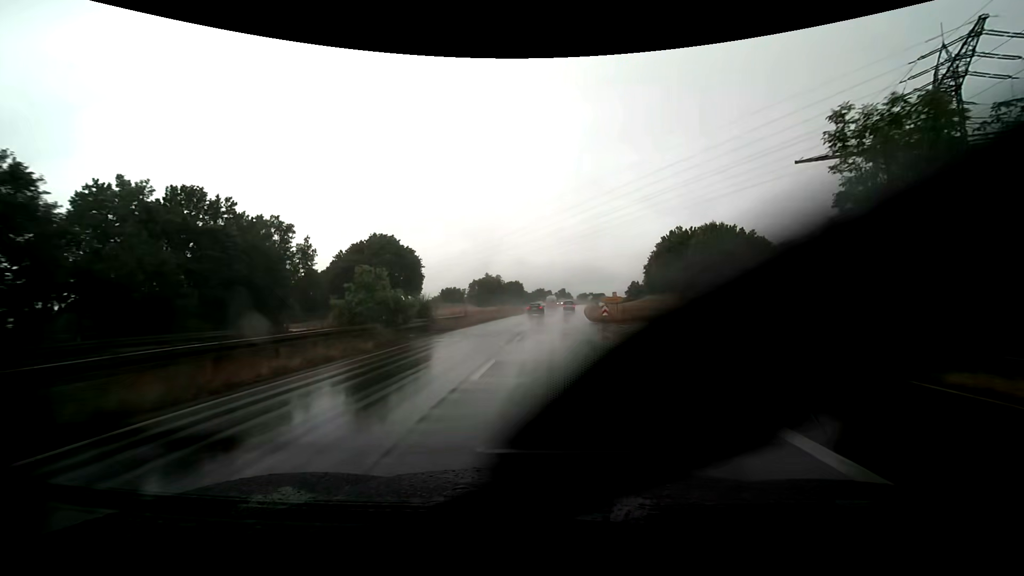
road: trunk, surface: asphalt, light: Day
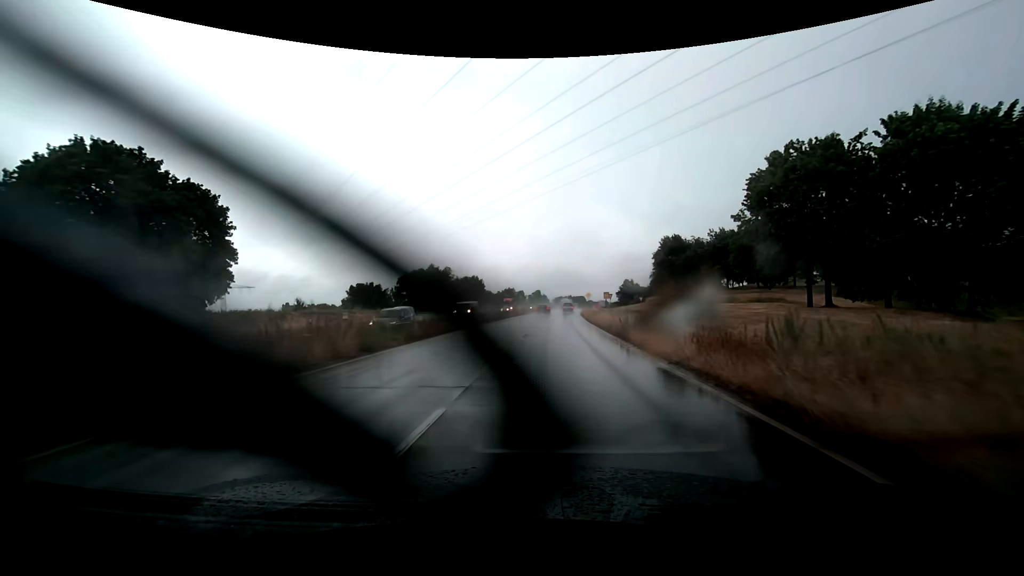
(+1.4, +51.3) m; +3°
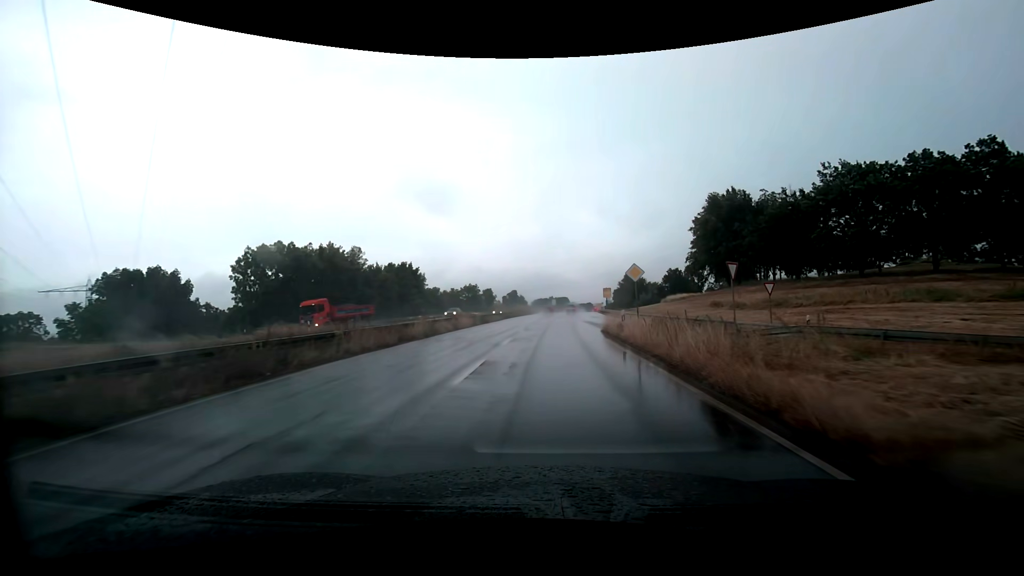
(+1.4, +47.8) m; +2°
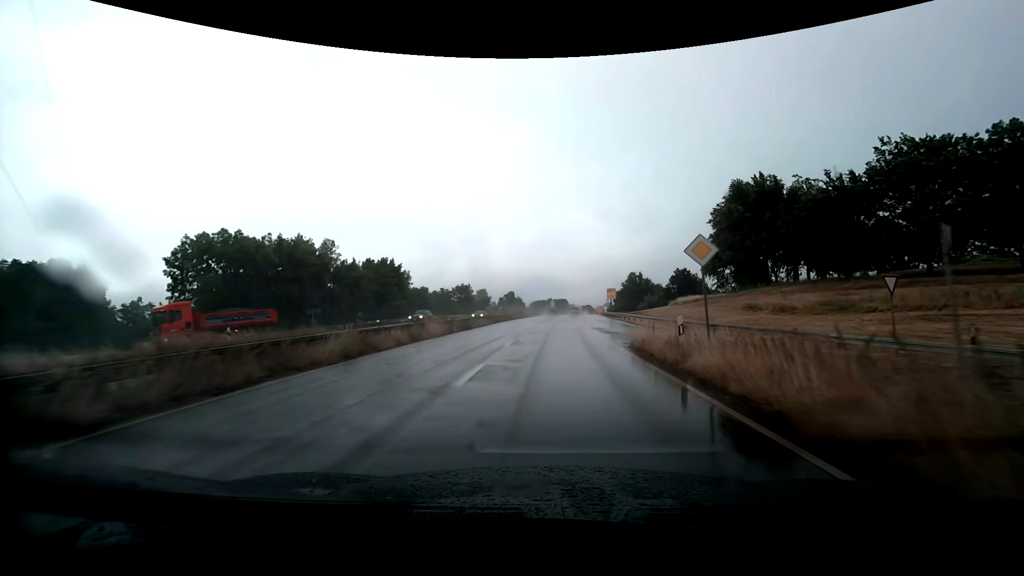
(0.0, +9.3) m; 0°
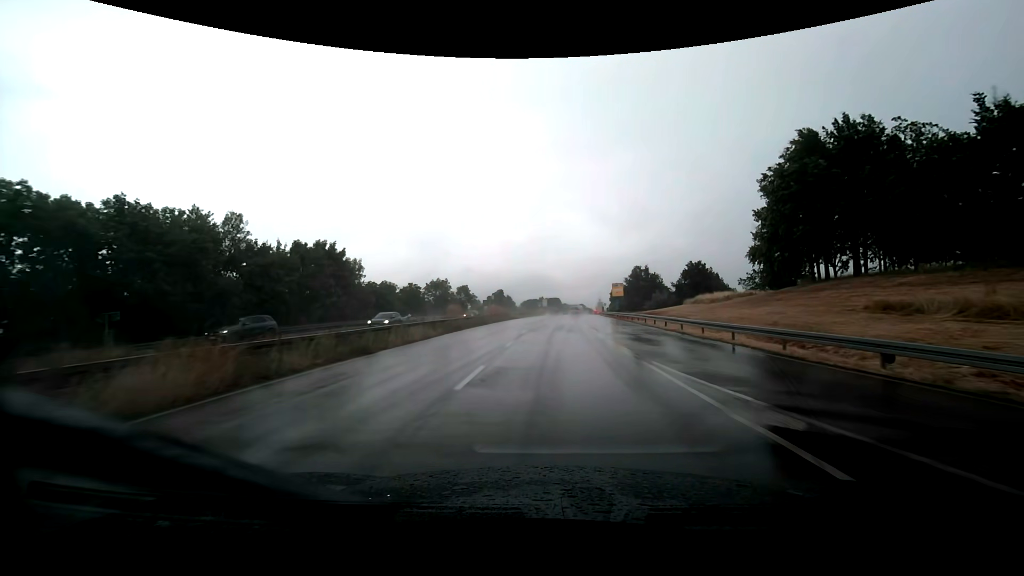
(+0.1, +18.4) m; +1°
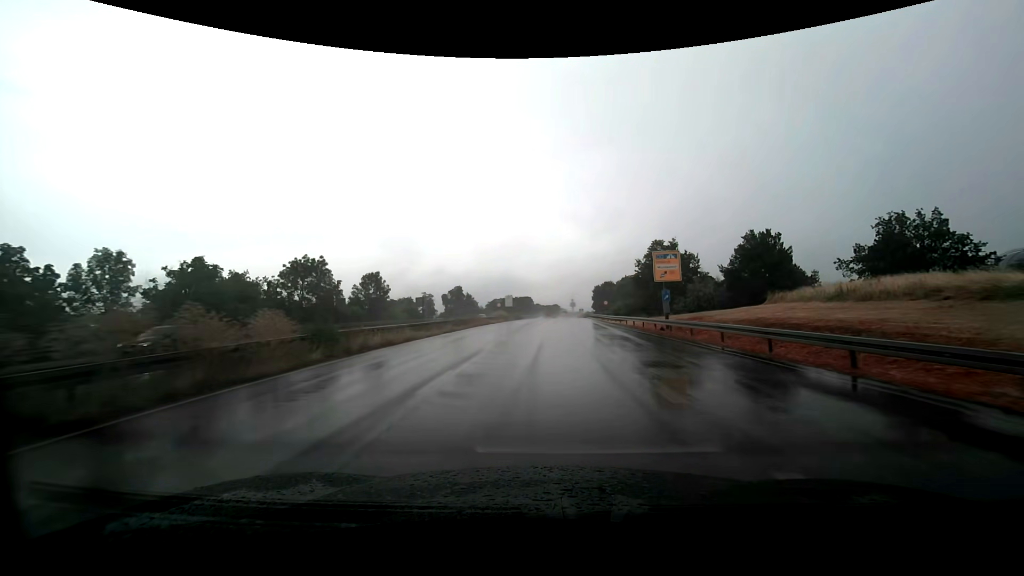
(+1.2, +45.3) m; +3°
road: trunk_link
(0, +10) (0, +20) (+1, +30) (+1, +40) (+2, +50) (+3, +60) (+4, +70) (+5, +80) (+5, +90) (+6, +100) m
